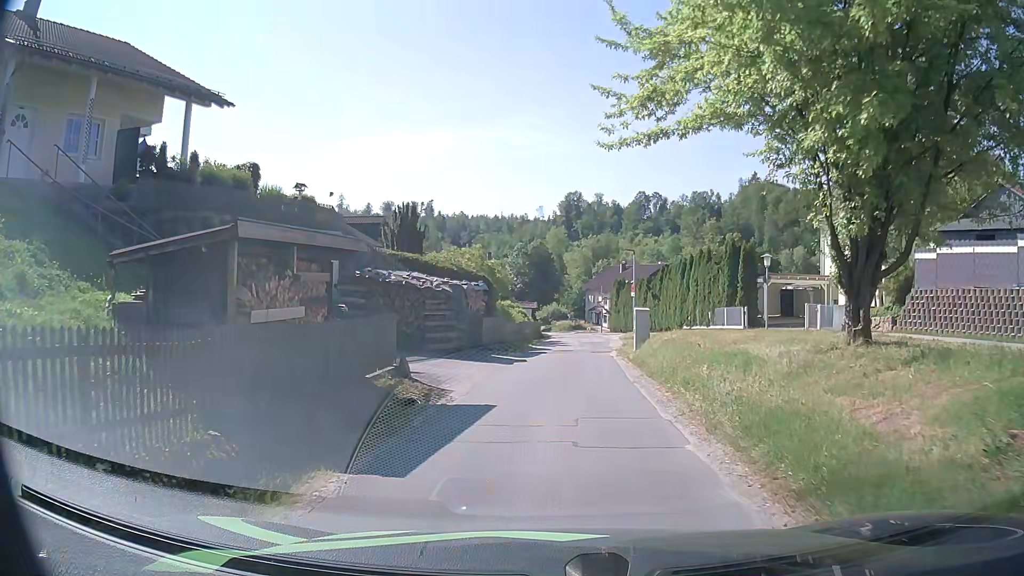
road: residential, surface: asphalt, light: Day
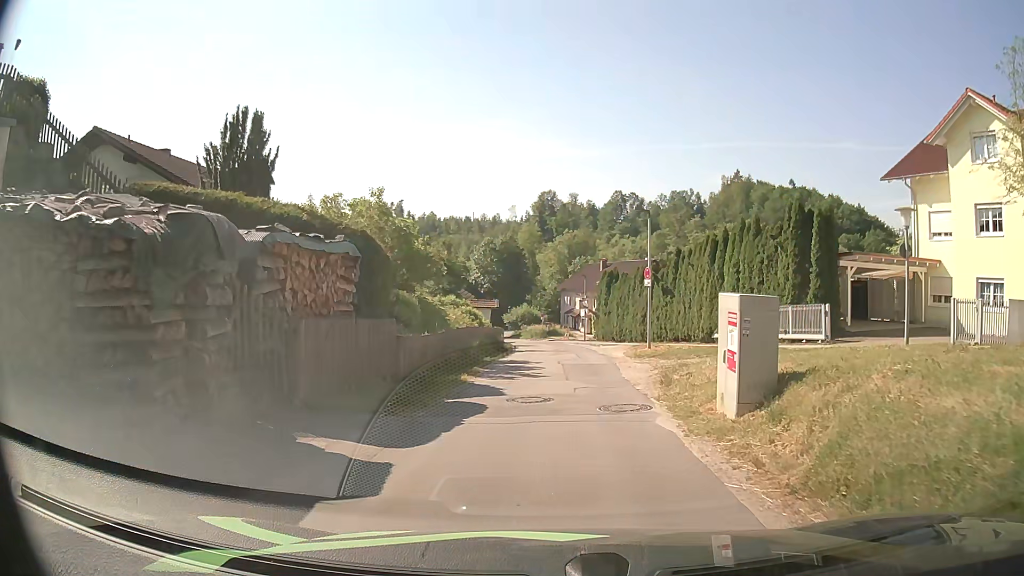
(+0.5, +15.4) m; +3°
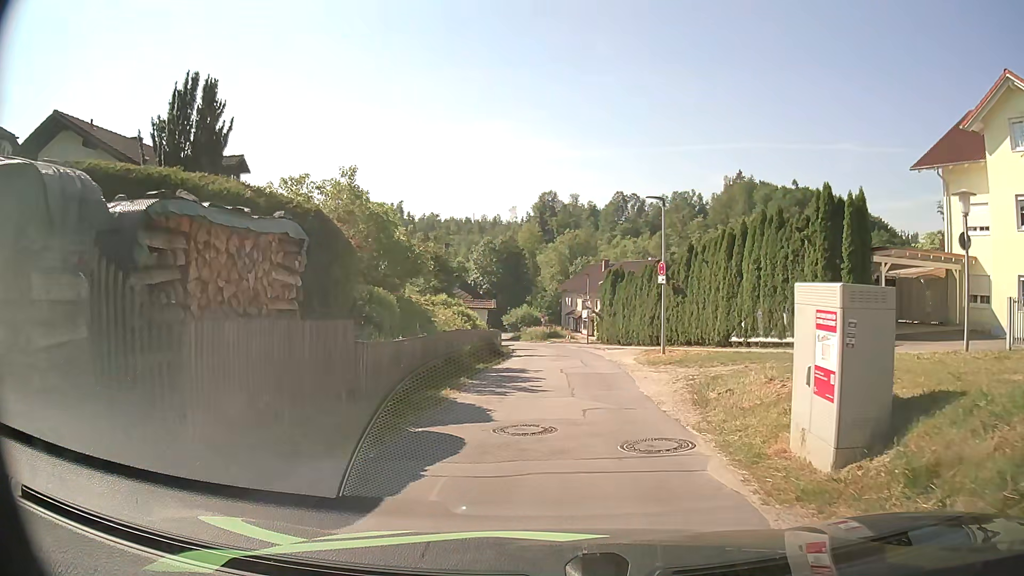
(0.0, +2.8) m; 0°
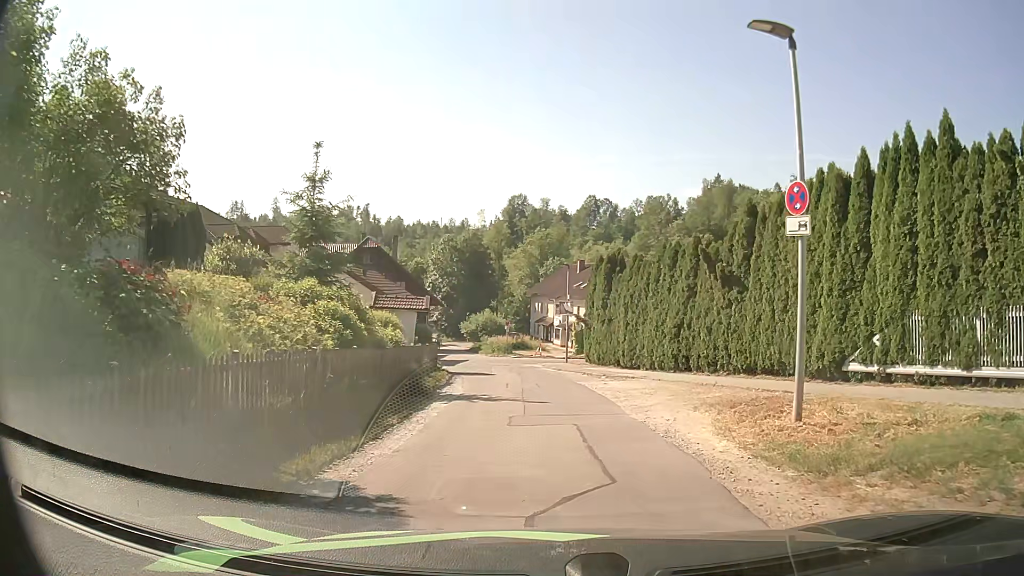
(+0.1, +13.5) m; +3°
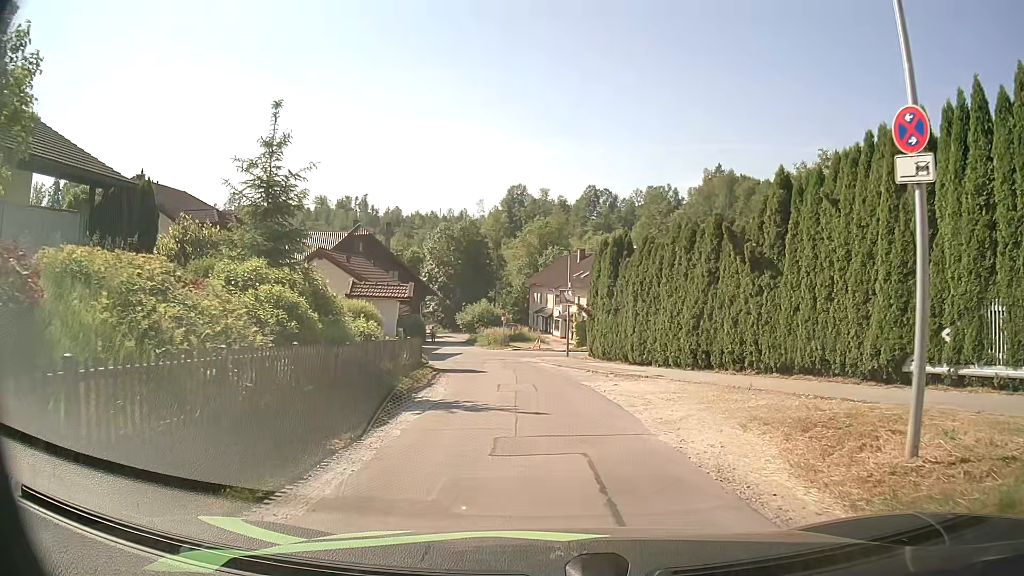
(0.0, +2.9) m; -1°
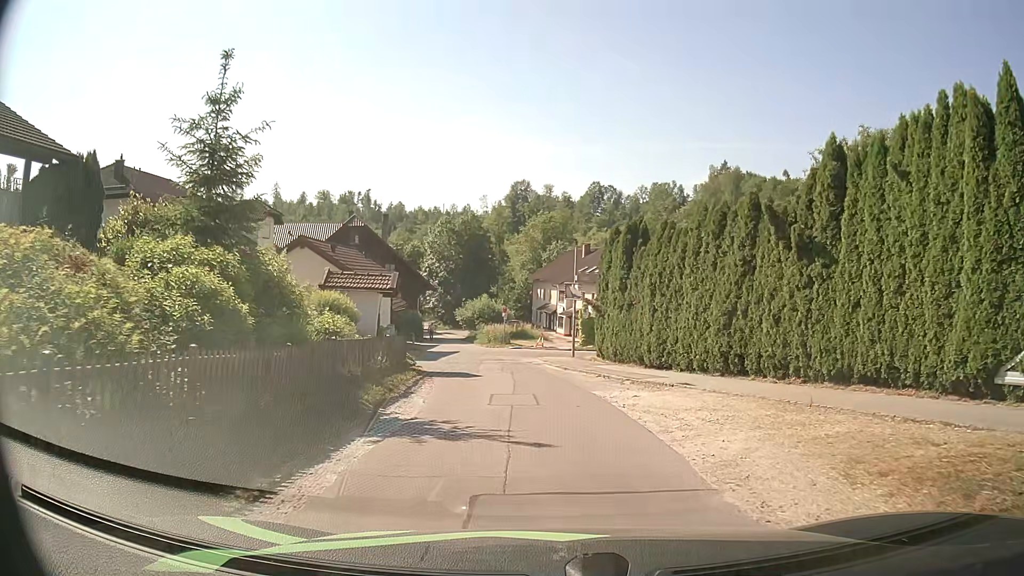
(0.0, +3.0) m; 0°
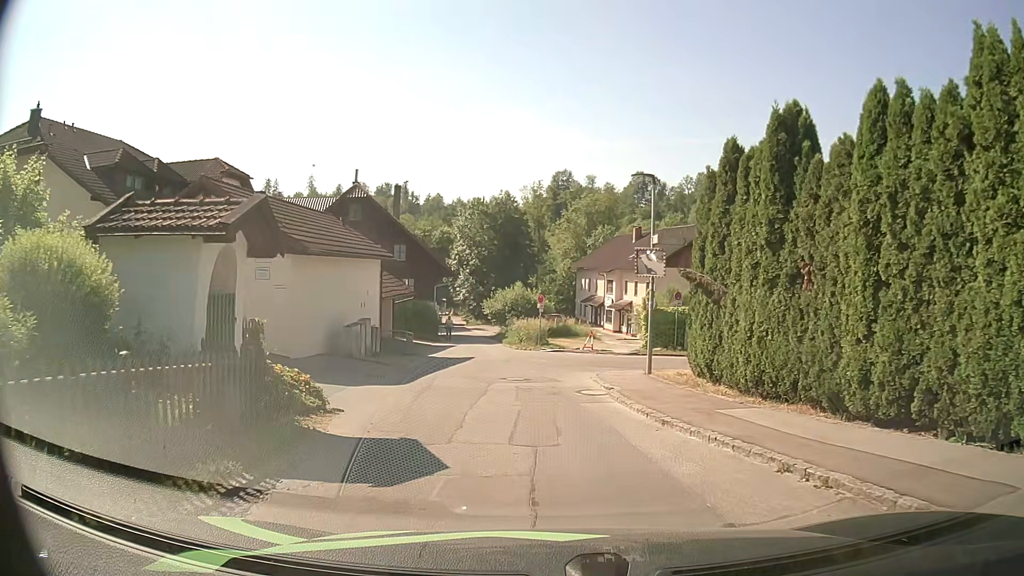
(-0.4, +11.7) m; -4°
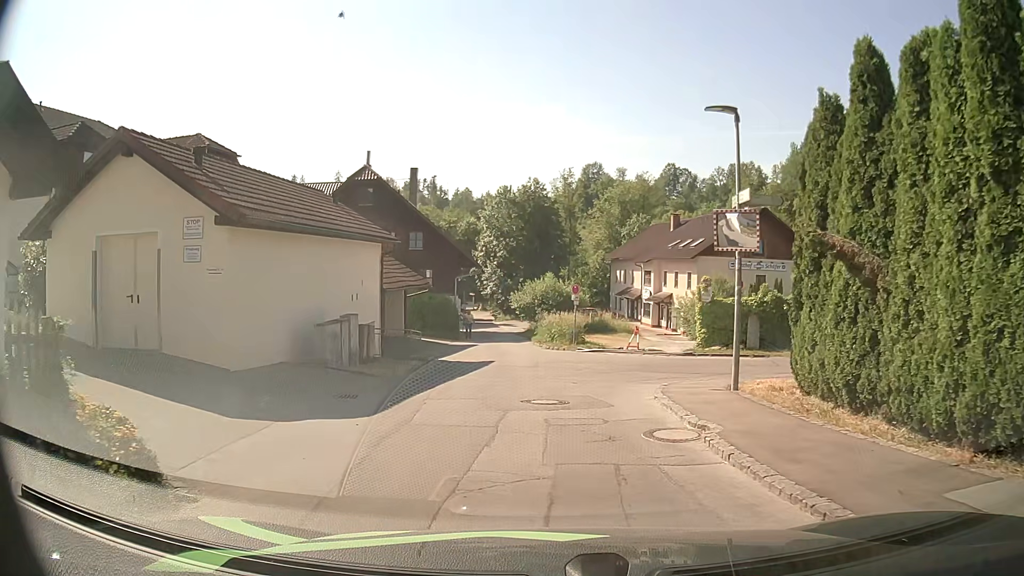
(-0.1, +5.2) m; -2°
